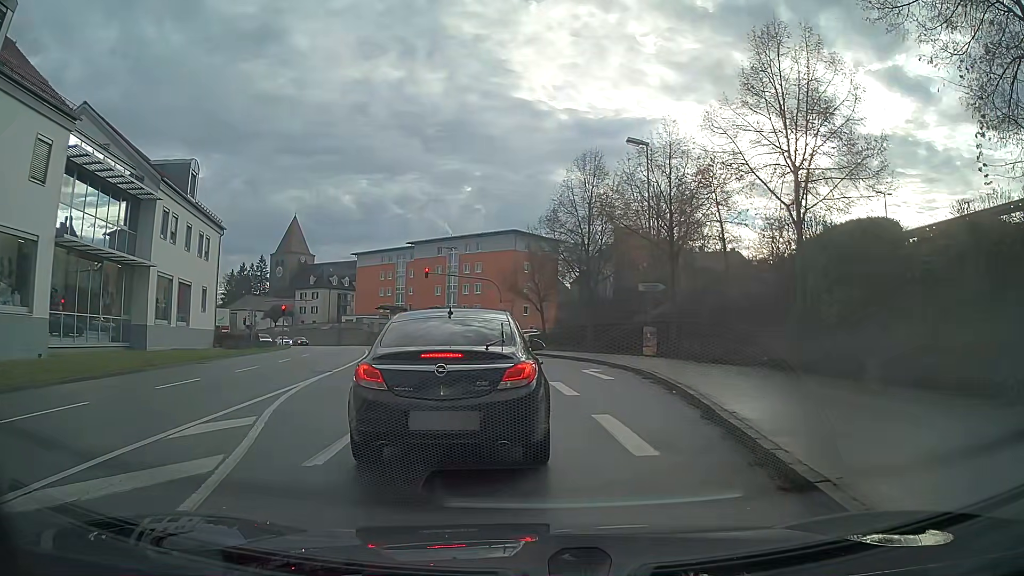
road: tertiary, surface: asphalt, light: Day
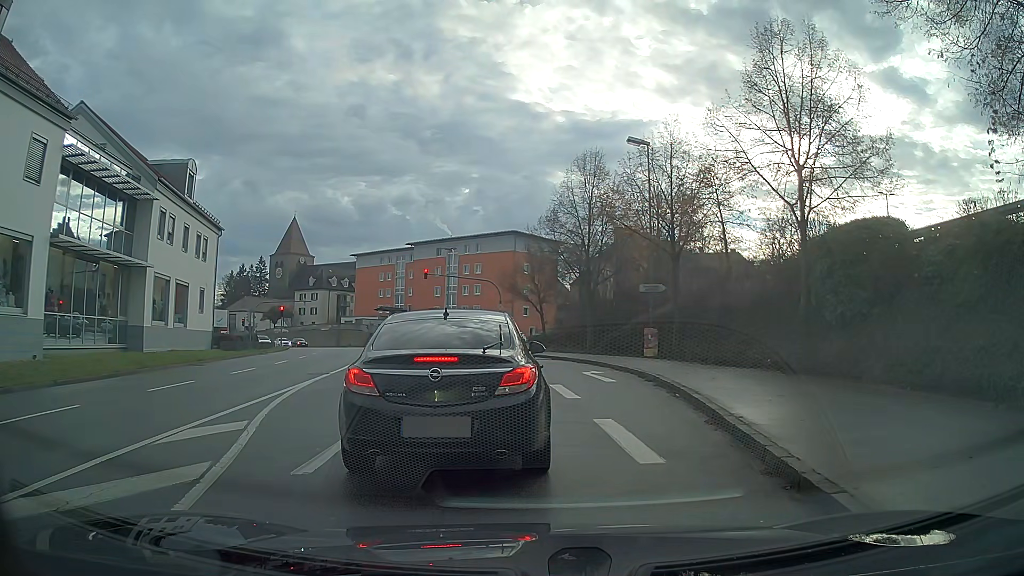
(0.0, +0.4) m; 0°
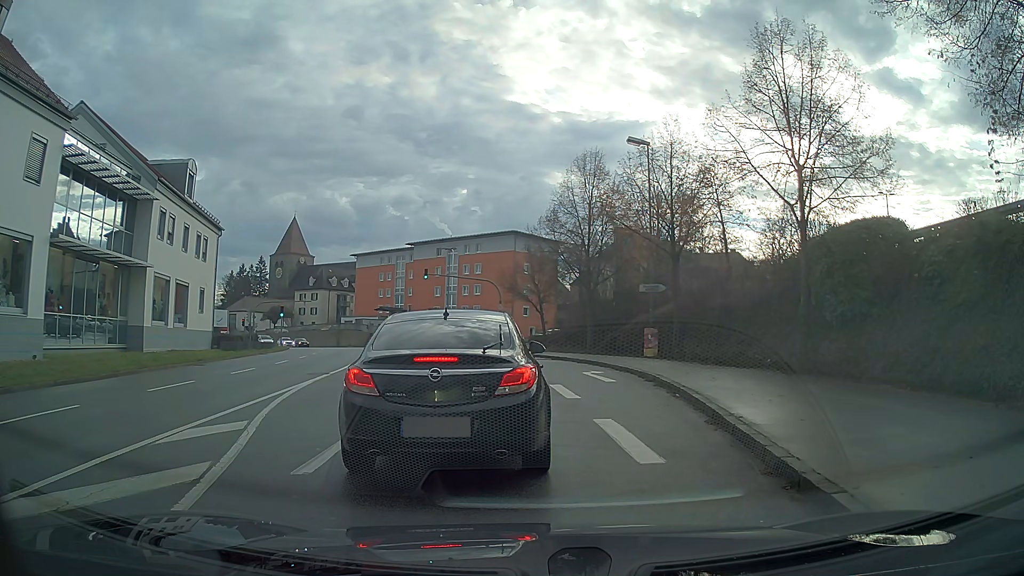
(0.0, 0.0) m; 0°
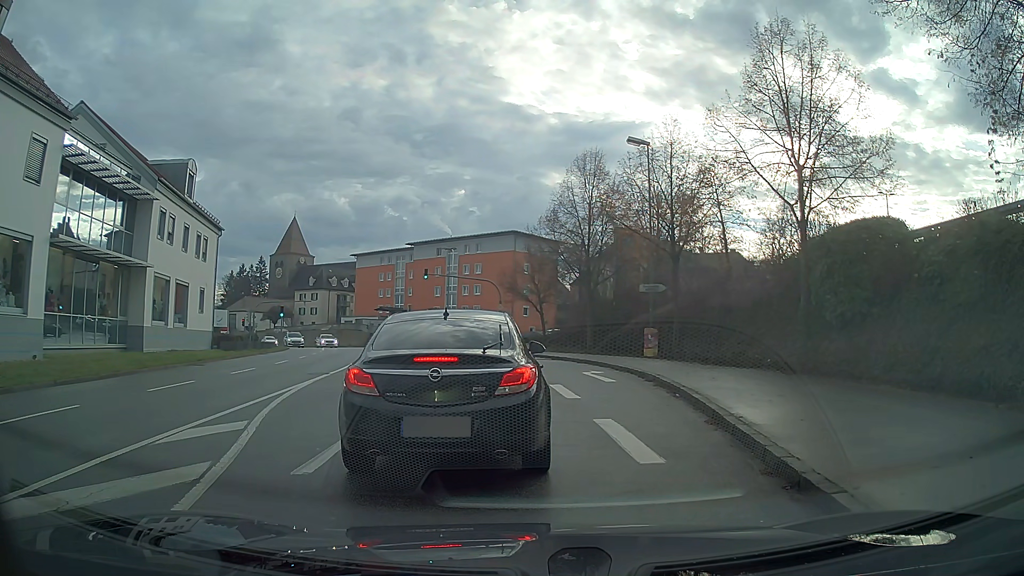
(0.0, 0.0) m; 0°
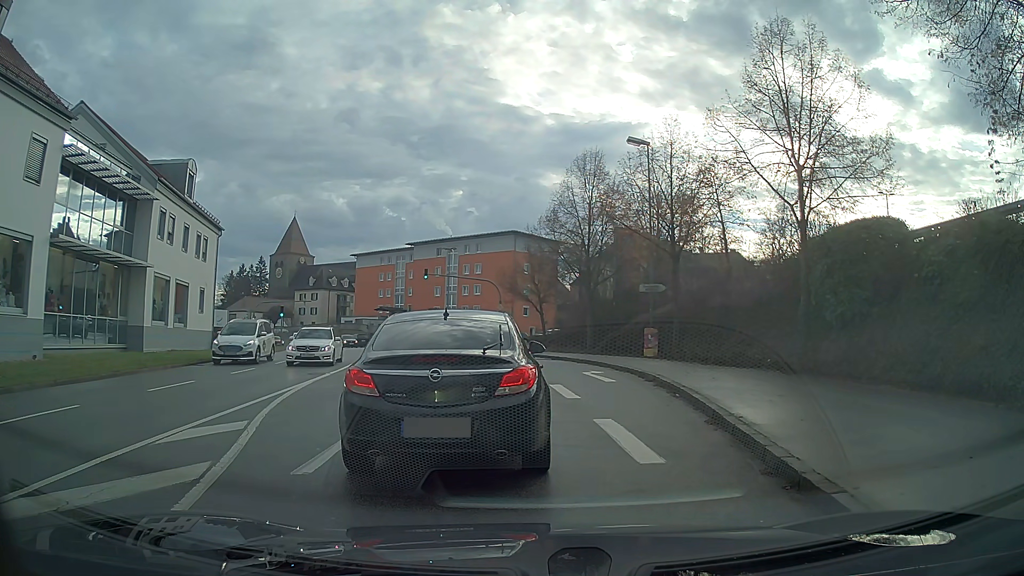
(0.0, 0.0) m; 0°
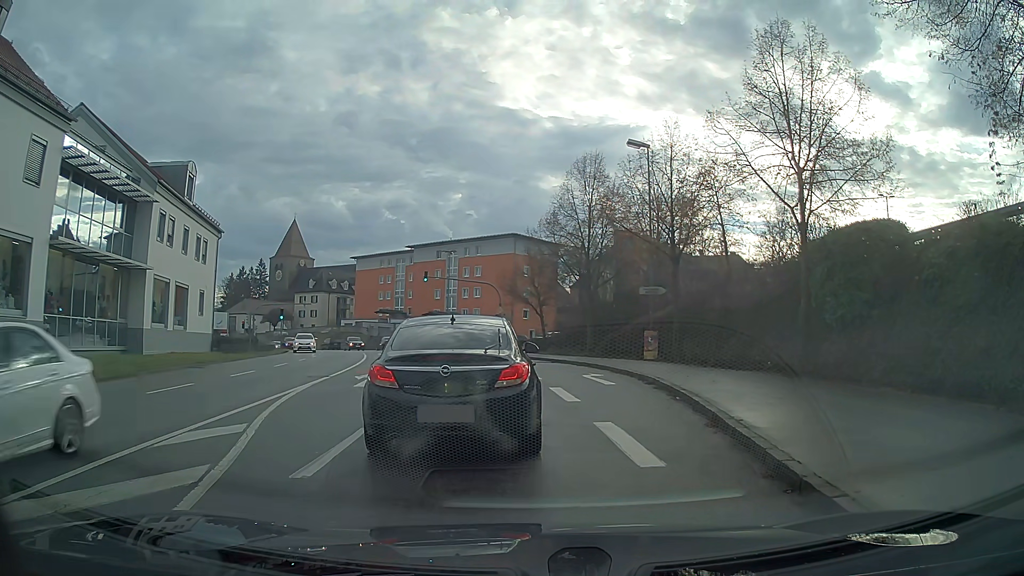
(0.0, 0.0) m; 0°
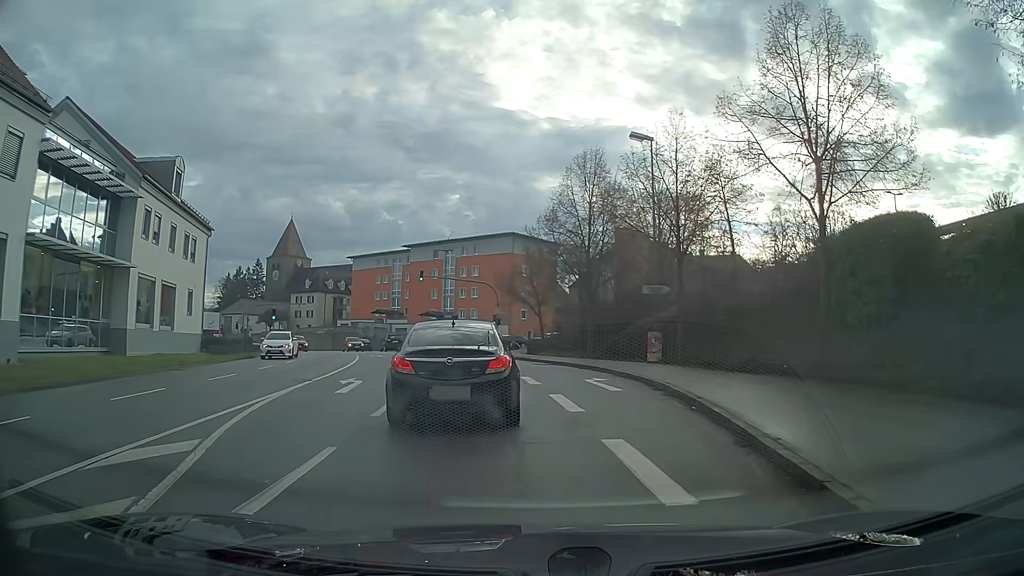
(0.0, +1.5) m; 0°
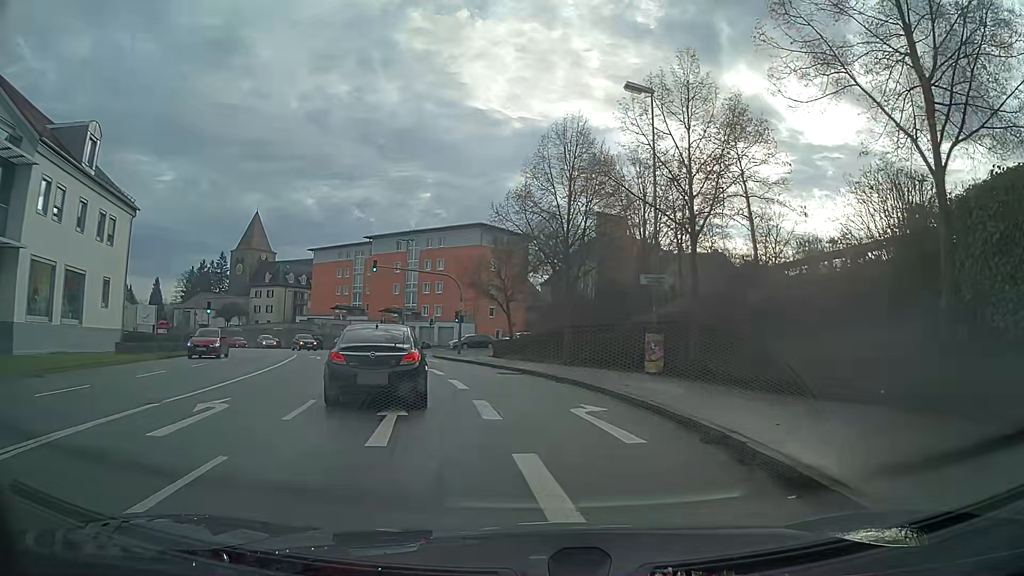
(+0.2, +7.0) m; +3°
